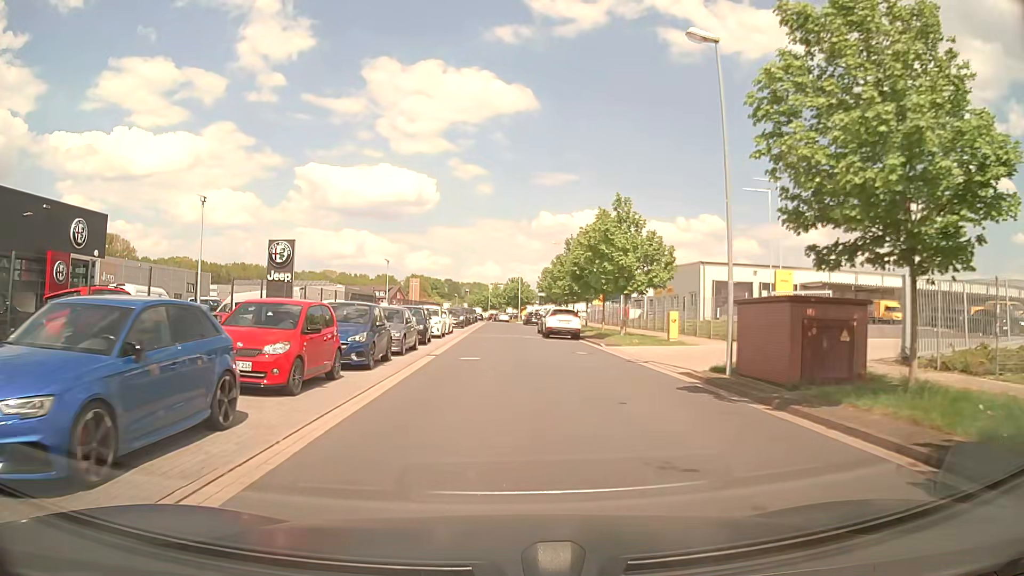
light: Day
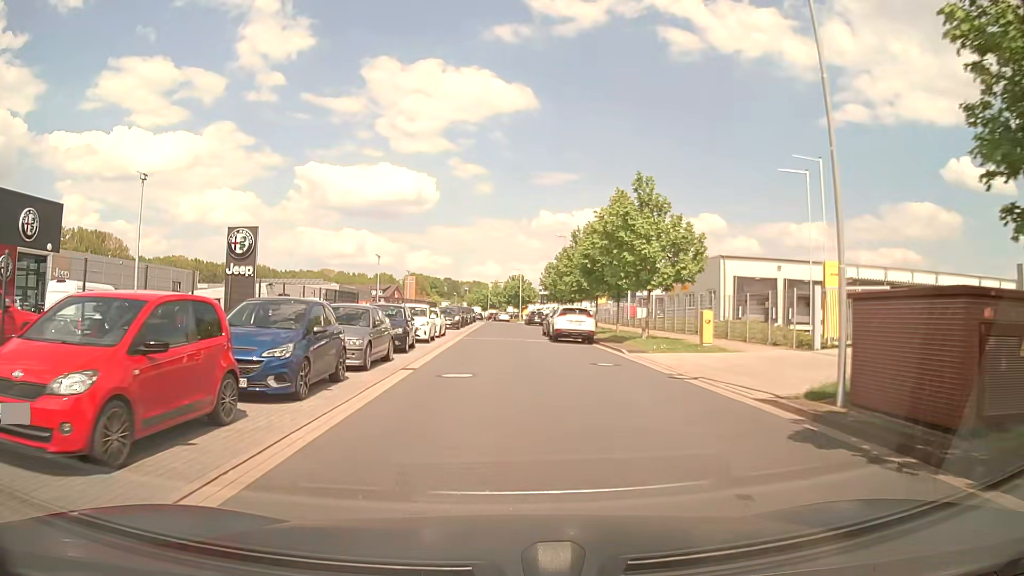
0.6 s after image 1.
(+0.1, +5.2) m; +1°
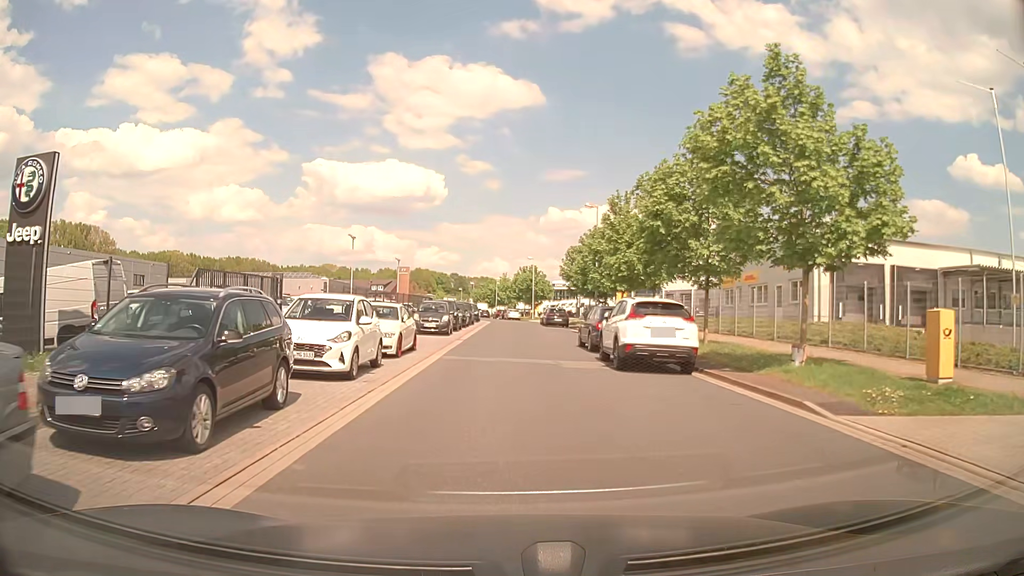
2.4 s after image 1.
(-0.2, +14.6) m; -1°
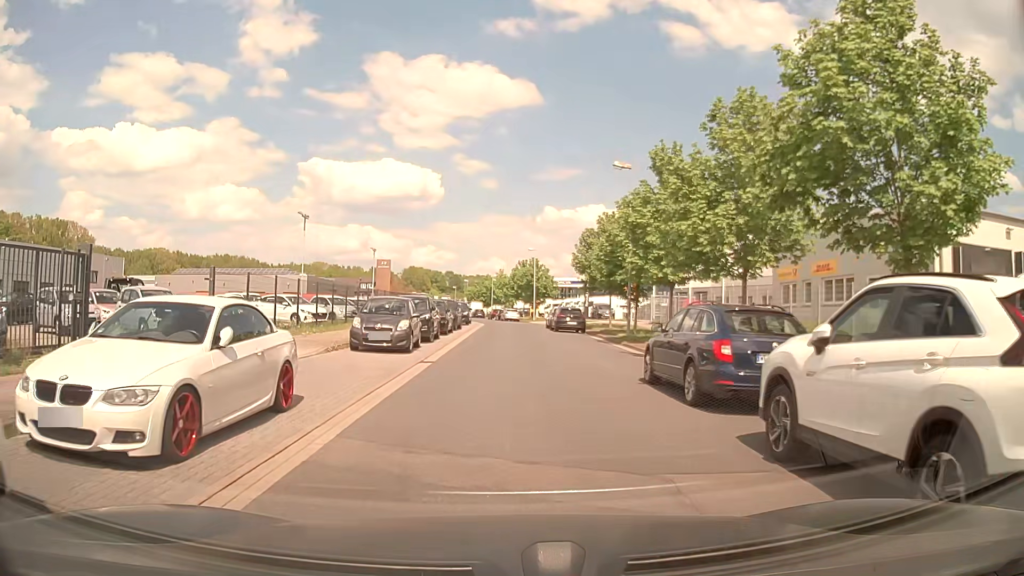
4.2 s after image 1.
(+0.1, +11.6) m; +1°
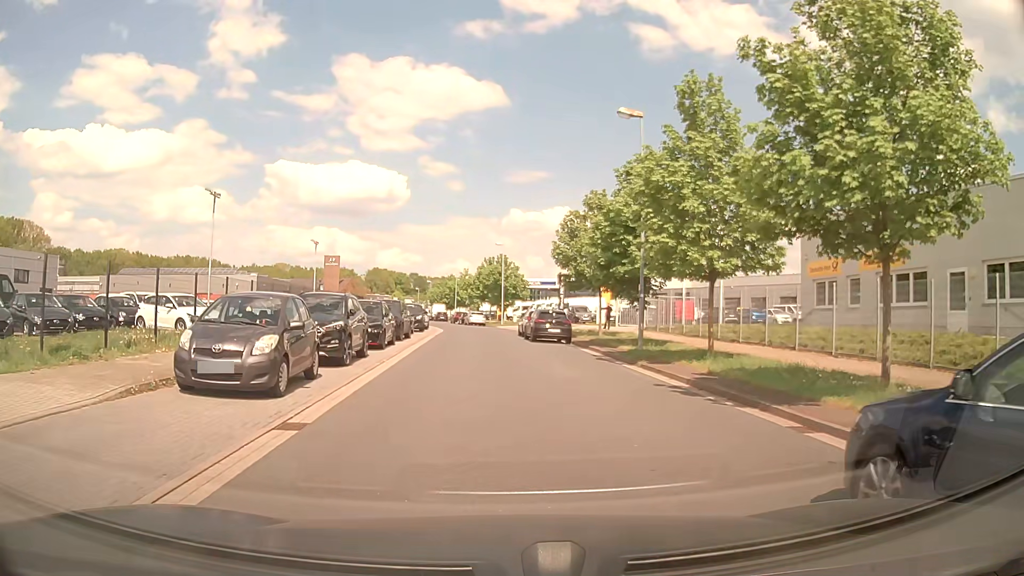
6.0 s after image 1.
(+0.1, +8.6) m; +2°
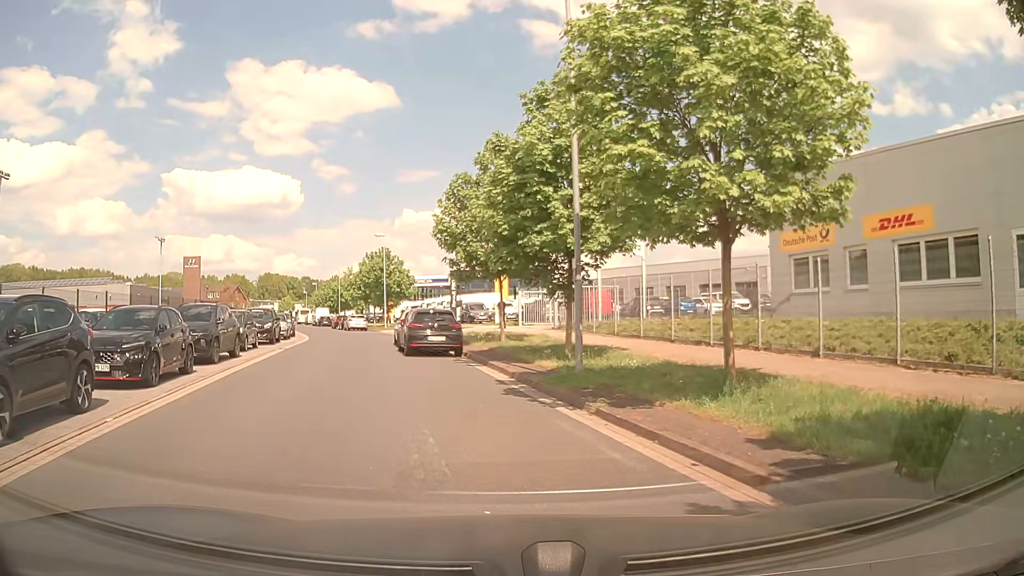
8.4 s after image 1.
(+0.9, +8.6) m; +10°
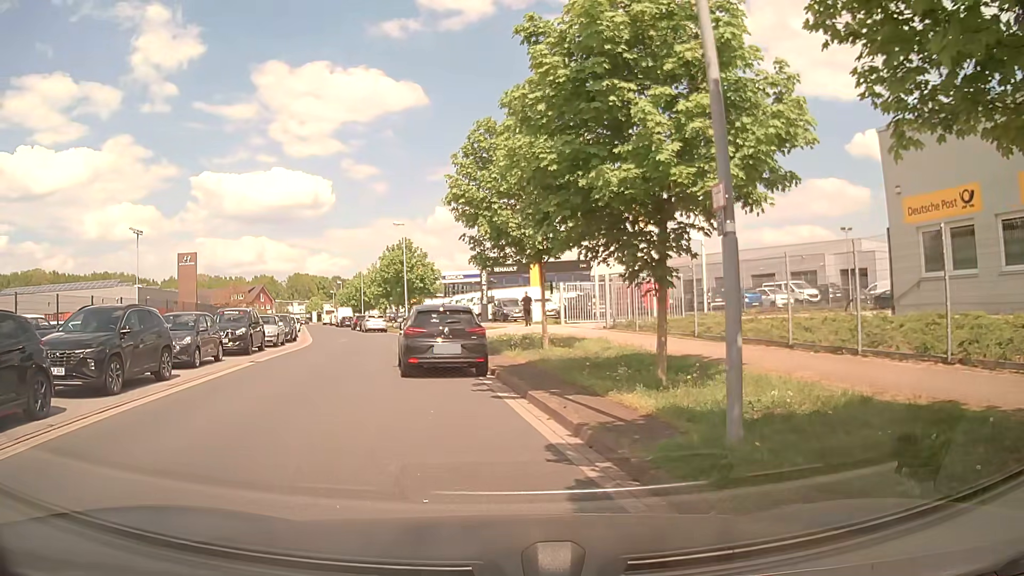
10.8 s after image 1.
(-0.1, +6.7) m; -4°
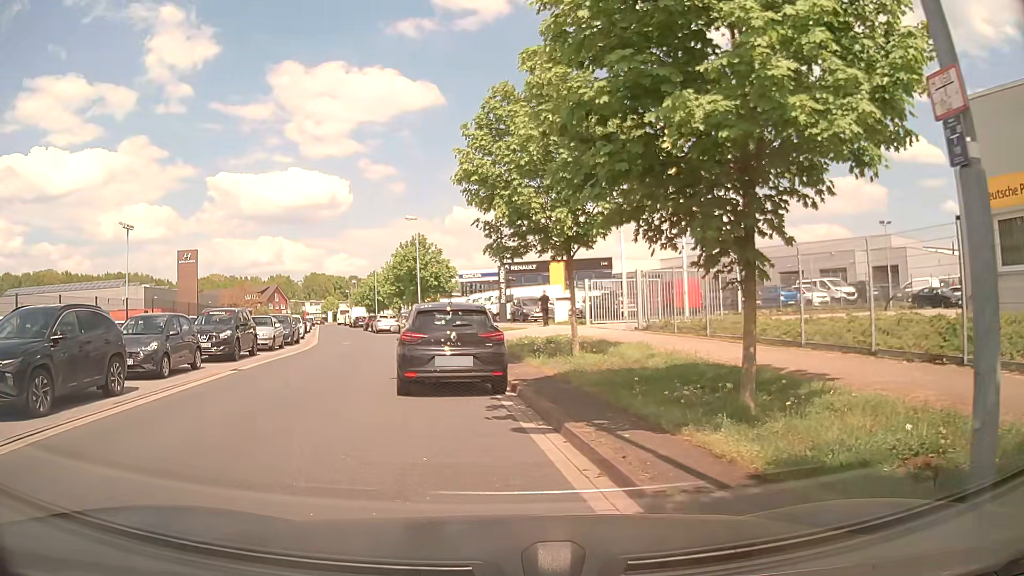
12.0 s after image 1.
(0.0, +2.8) m; -3°
